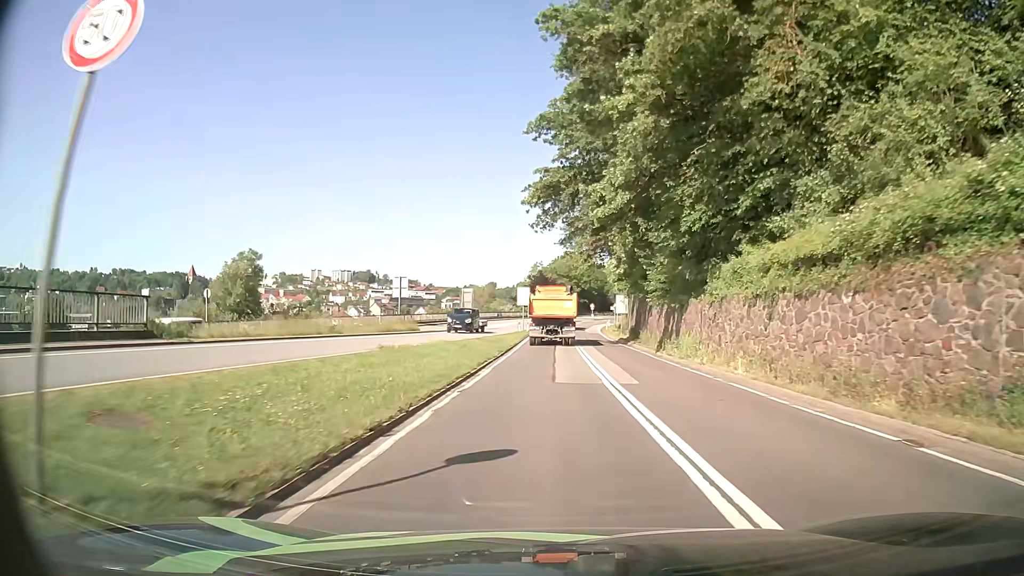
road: primary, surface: asphalt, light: Day
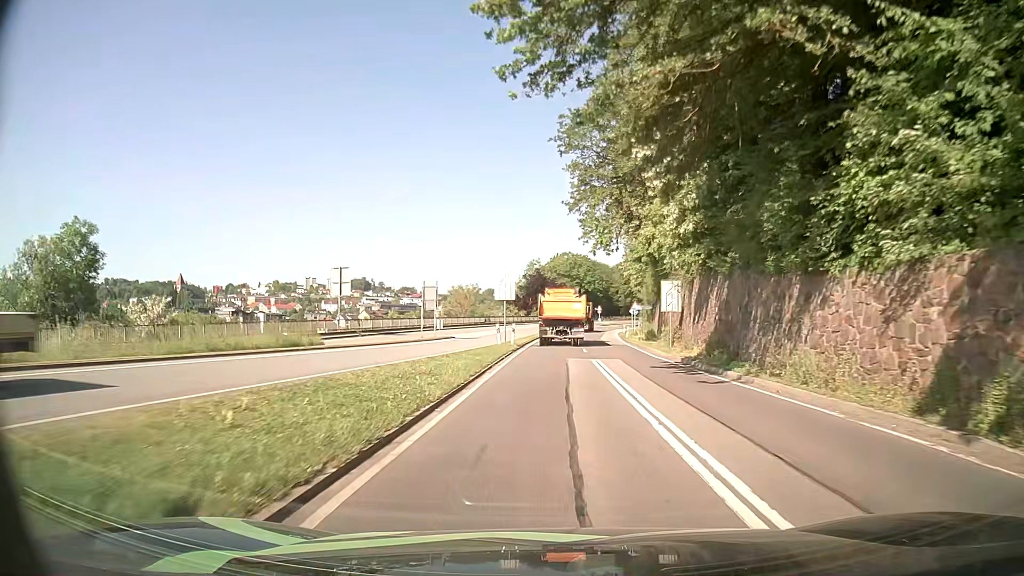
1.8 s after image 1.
(0.0, +23.5) m; 0°
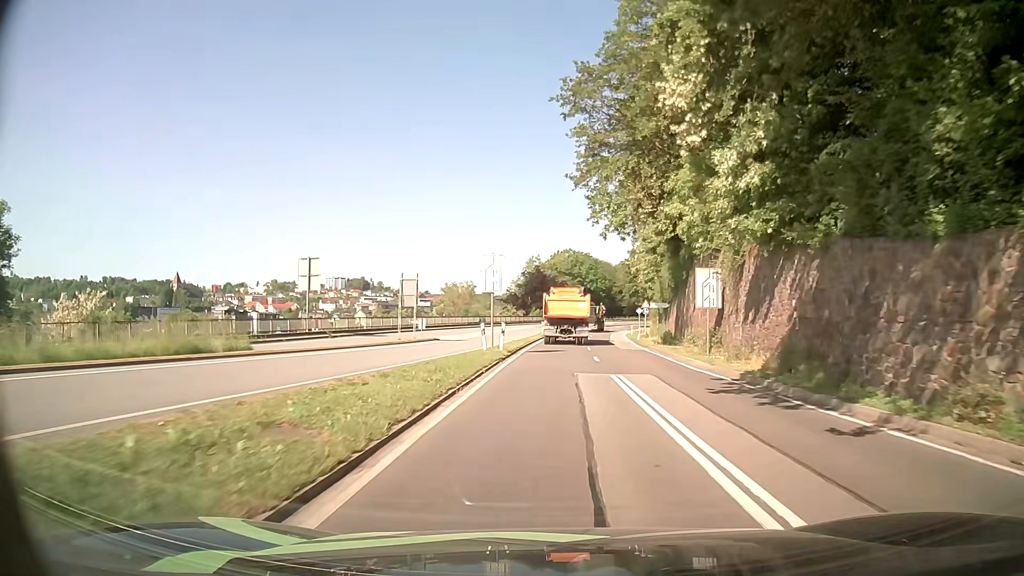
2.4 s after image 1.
(0.0, +8.0) m; -1°
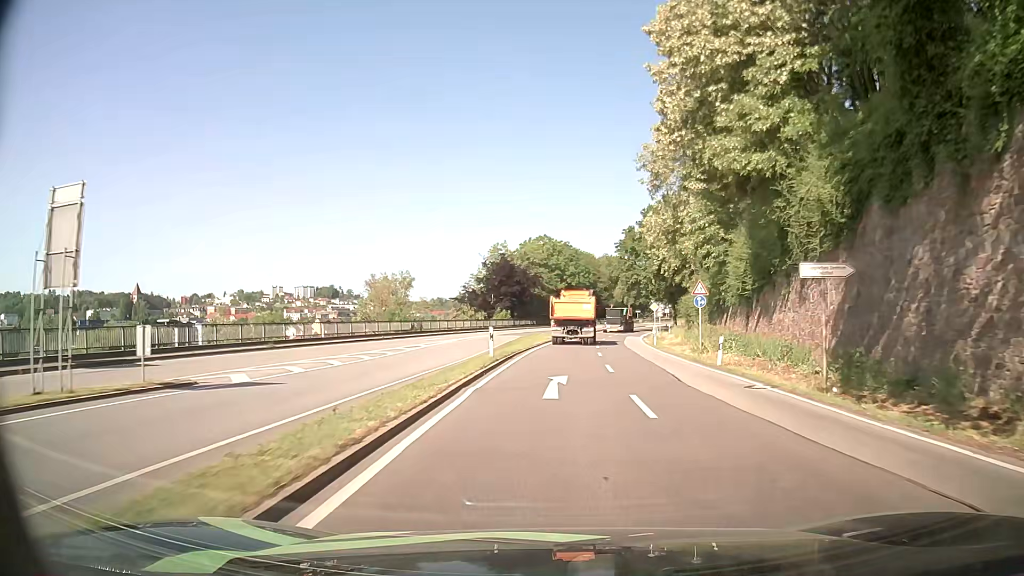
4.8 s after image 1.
(+0.8, +32.4) m; +2°
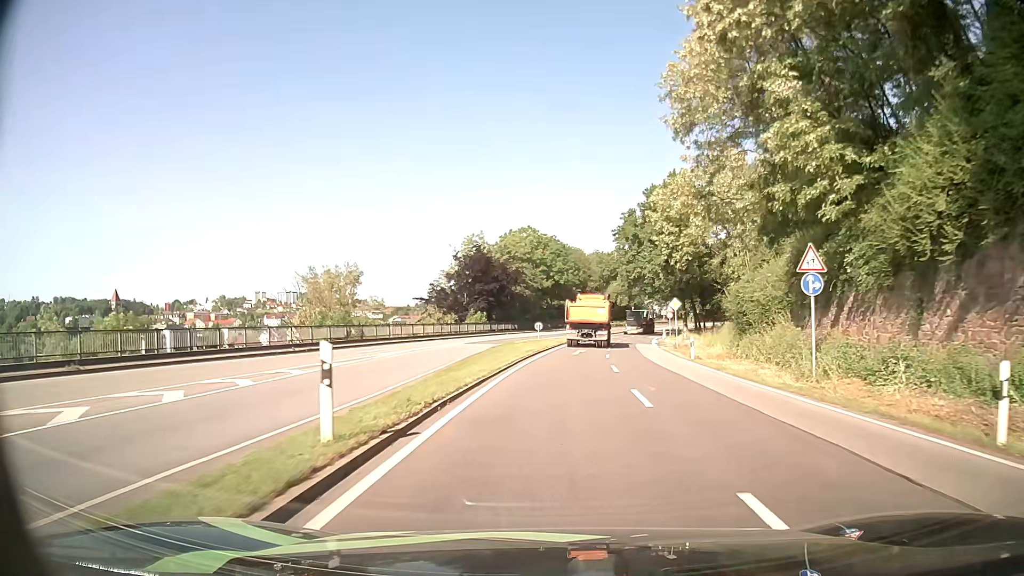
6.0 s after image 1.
(+0.2, +16.4) m; +2°
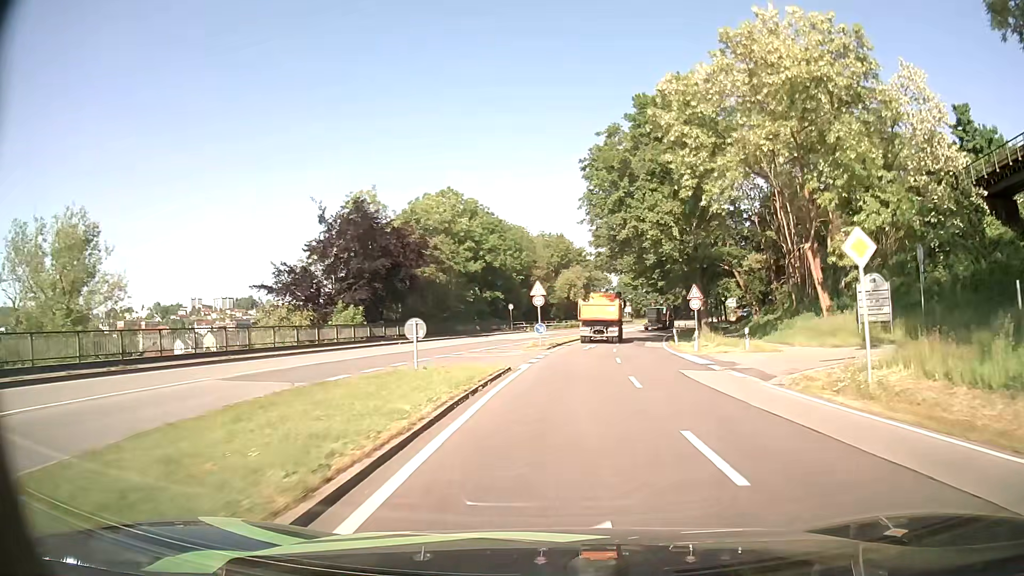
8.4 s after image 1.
(+0.9, +32.9) m; +5°
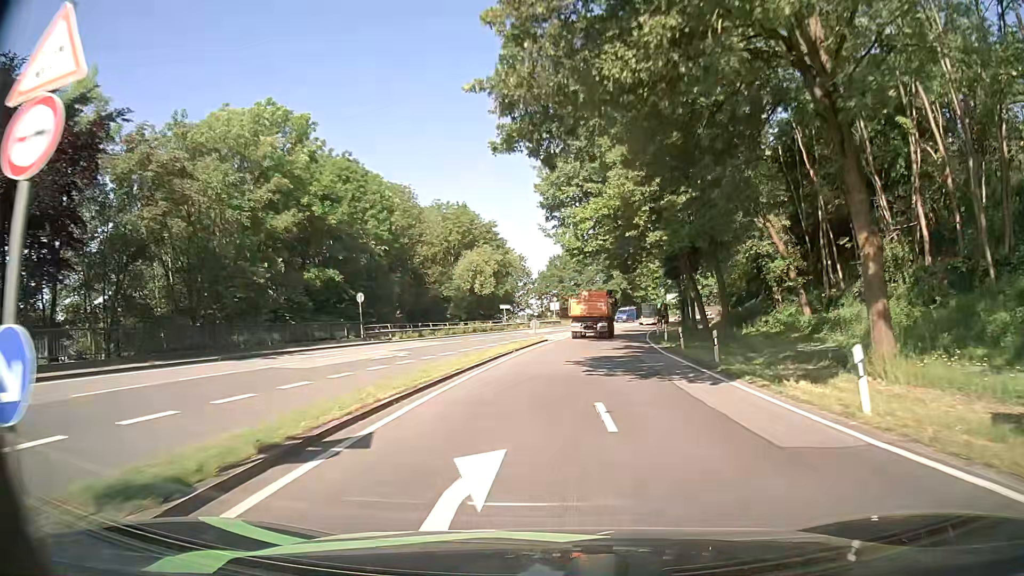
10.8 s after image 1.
(+2.3, +33.7) m; +7°
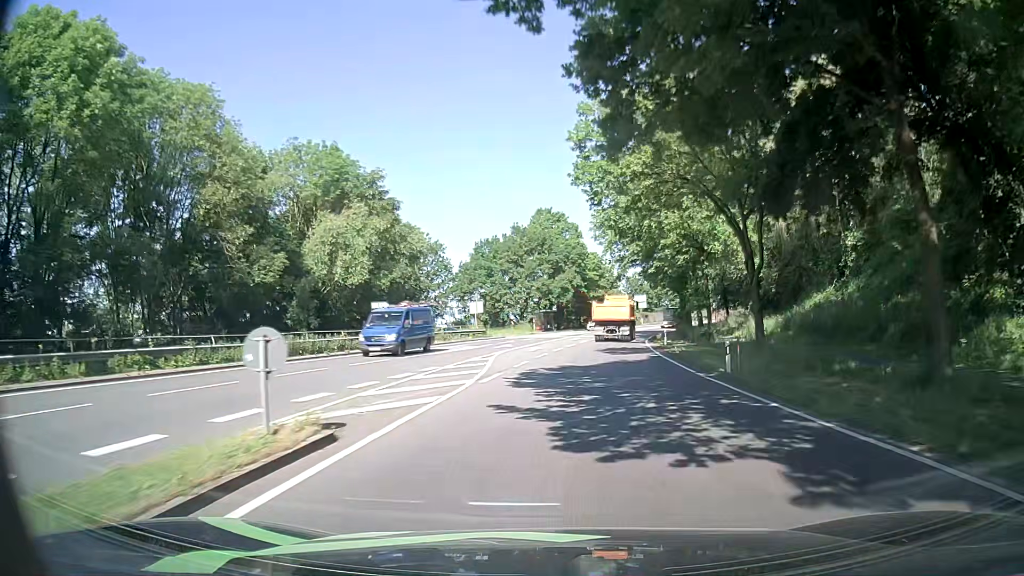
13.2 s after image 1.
(+1.5, +34.3) m; +5°
(0, +10) (+1, +20) (+2, +30) (+3, +40) (+5, +50) (+7, +60) (+9, +69) (+12, +79) (+14, +89) (+17, +98) m
